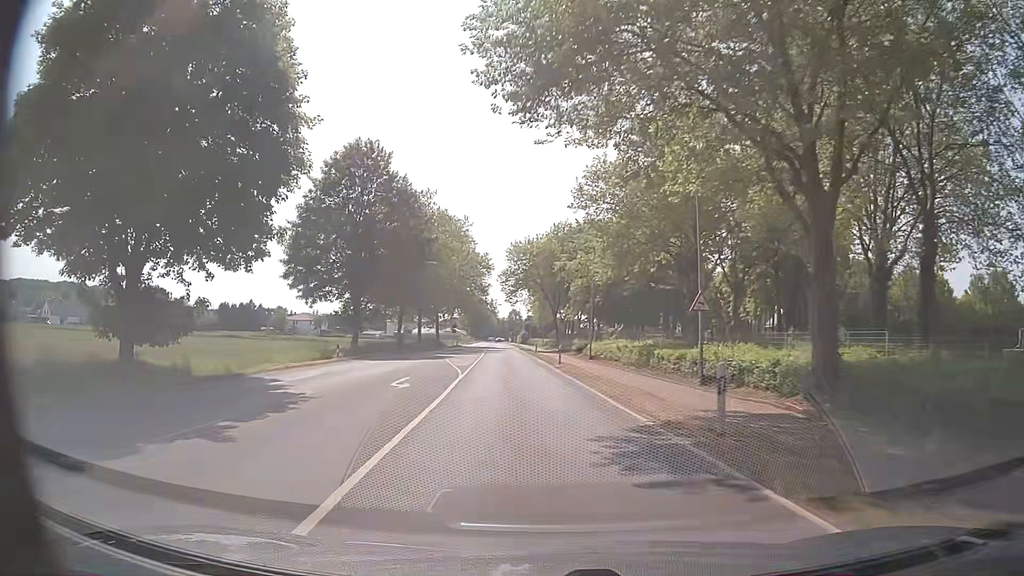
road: secondary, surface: asphalt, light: Day
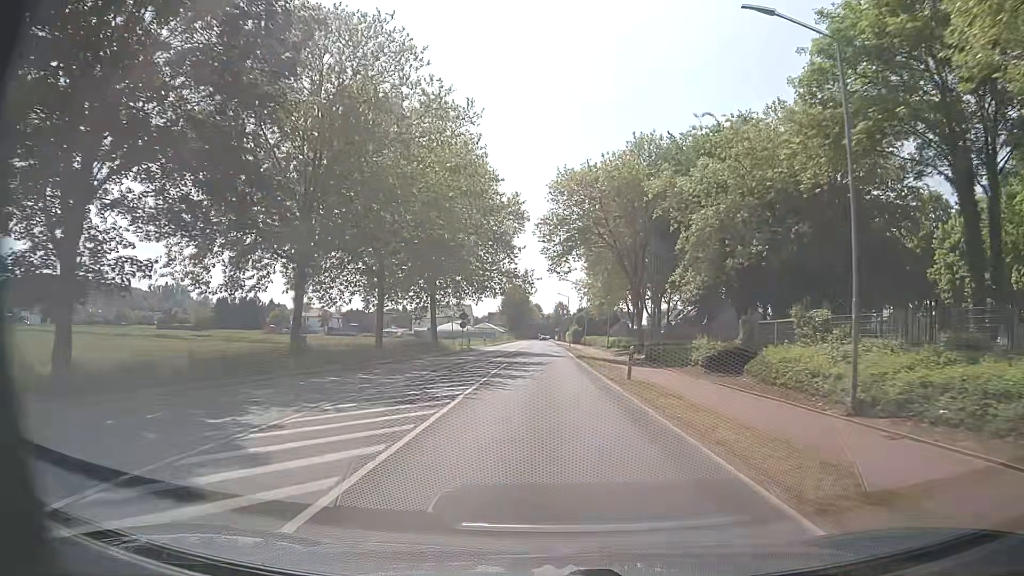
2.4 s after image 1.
(-2.3, +37.8) m; -5°
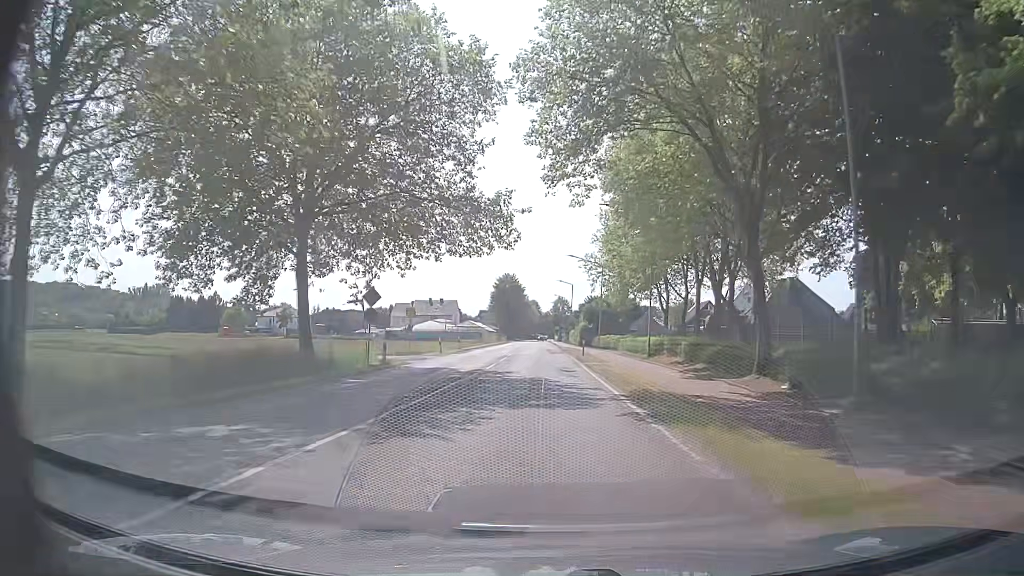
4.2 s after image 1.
(+0.3, +29.1) m; 0°
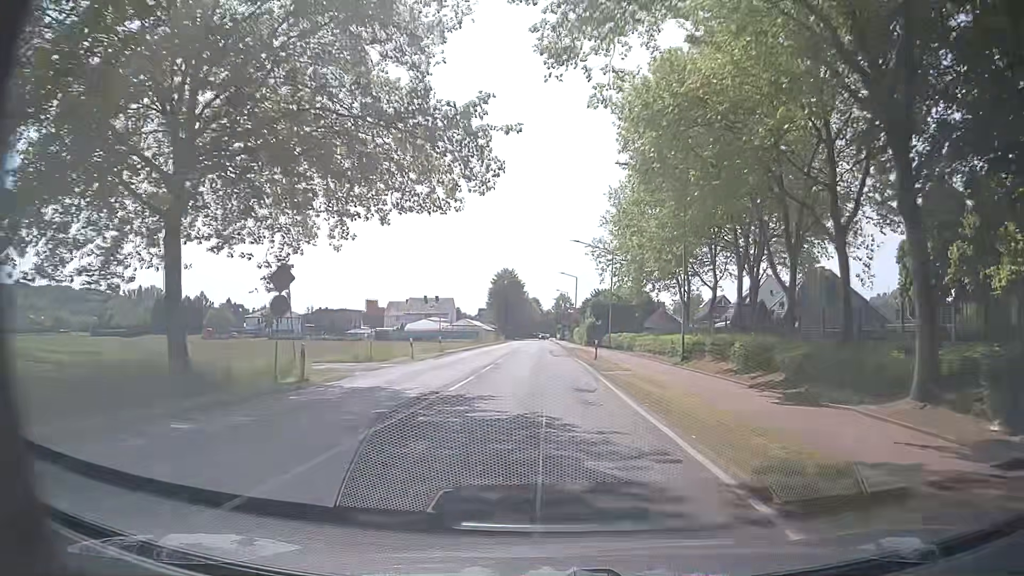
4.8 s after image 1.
(+0.1, +9.7) m; 0°
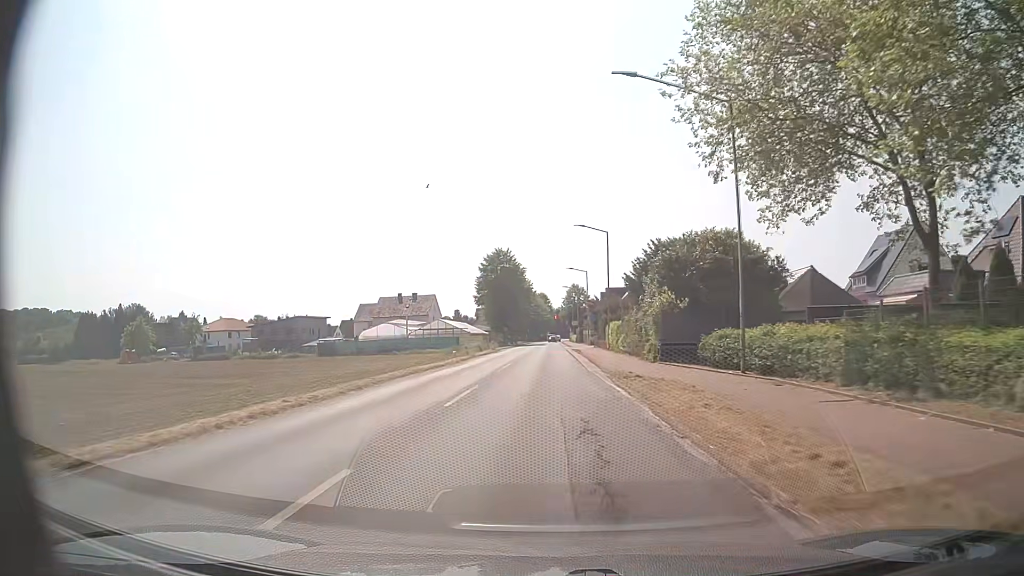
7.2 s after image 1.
(0.0, +38.8) m; -1°
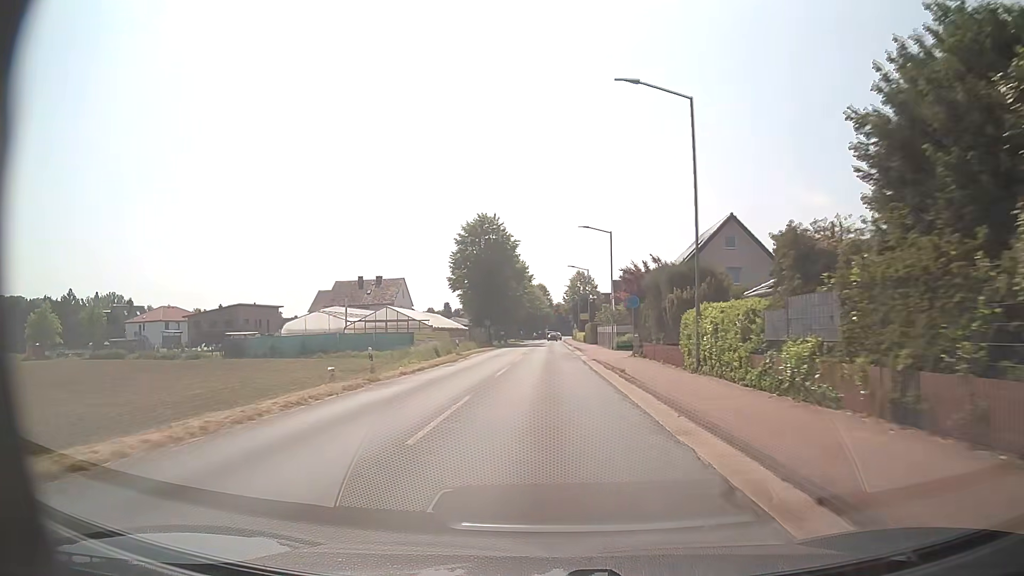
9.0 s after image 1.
(-0.2, +28.6) m; 0°
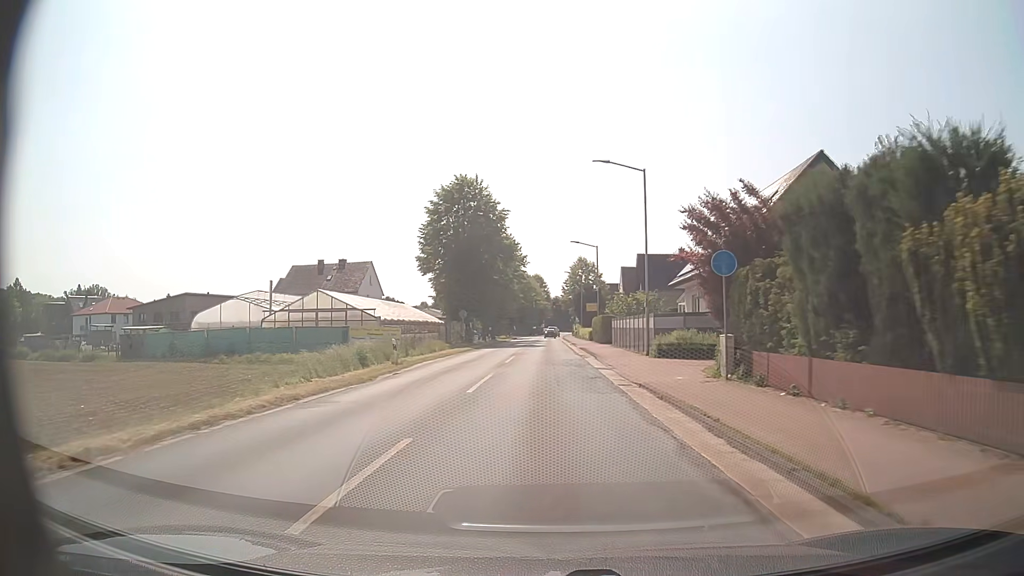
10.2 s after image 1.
(+0.1, +17.9) m; +1°
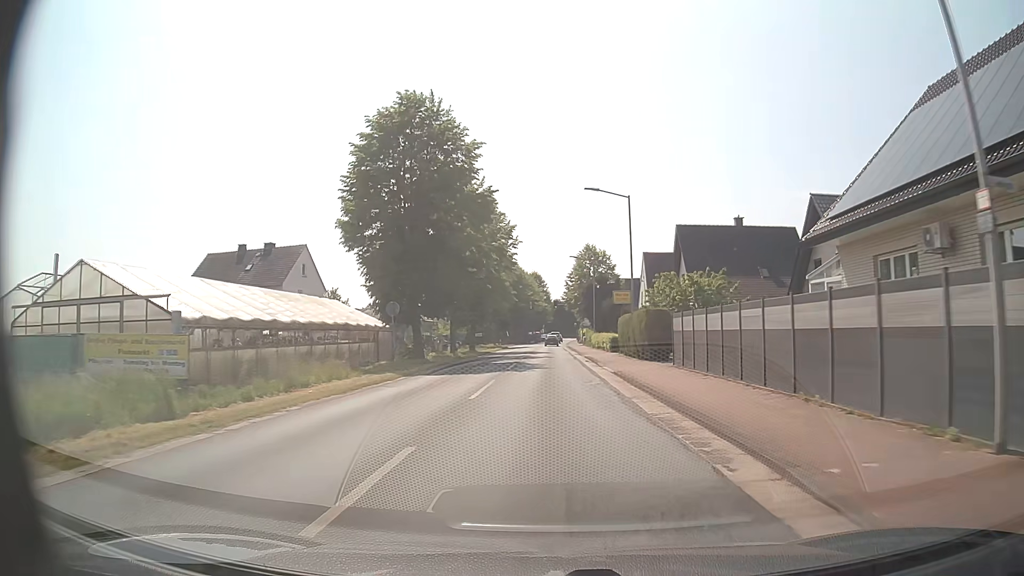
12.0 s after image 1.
(0.0, +24.1) m; 0°
(0, +10) (0, +20) (0, +30) (0, +40) (0, +50) (0, +60) (0, +70) (0, +80) (0, +90) (+1, +100) m
